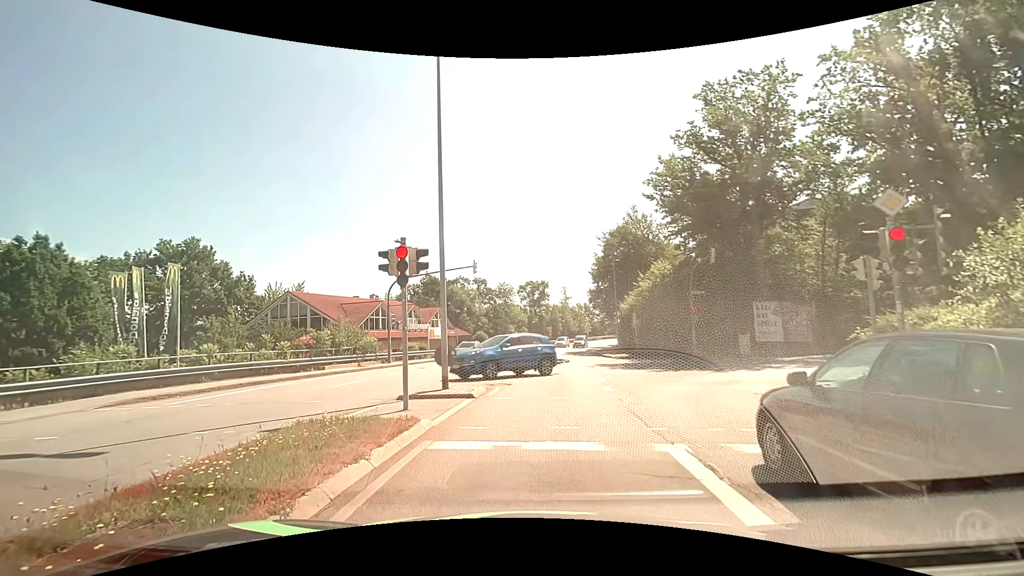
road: tertiary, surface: asphalt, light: Day
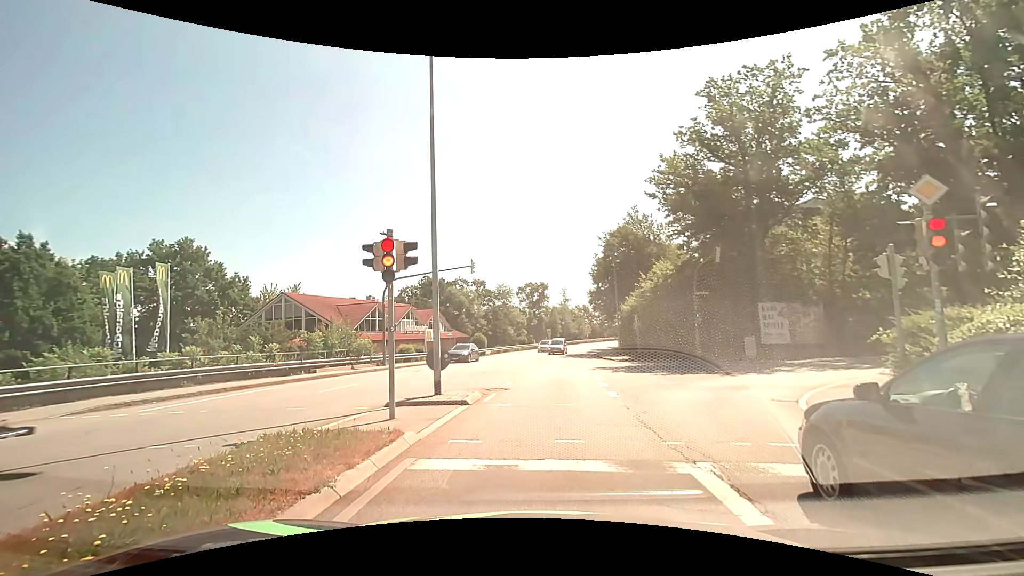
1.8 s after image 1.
(0.0, +0.9) m; 0°
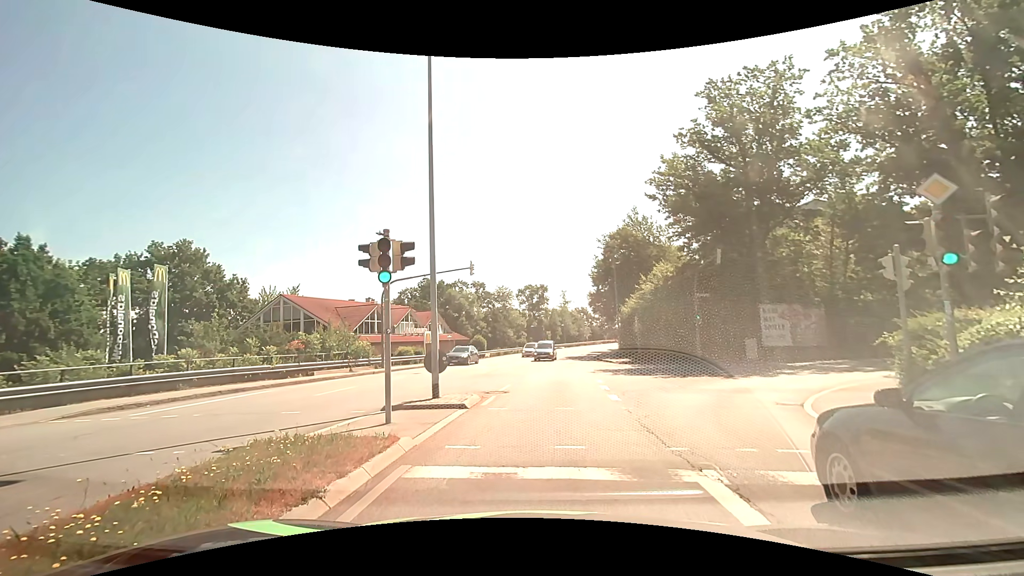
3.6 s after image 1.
(0.0, +0.2) m; 0°
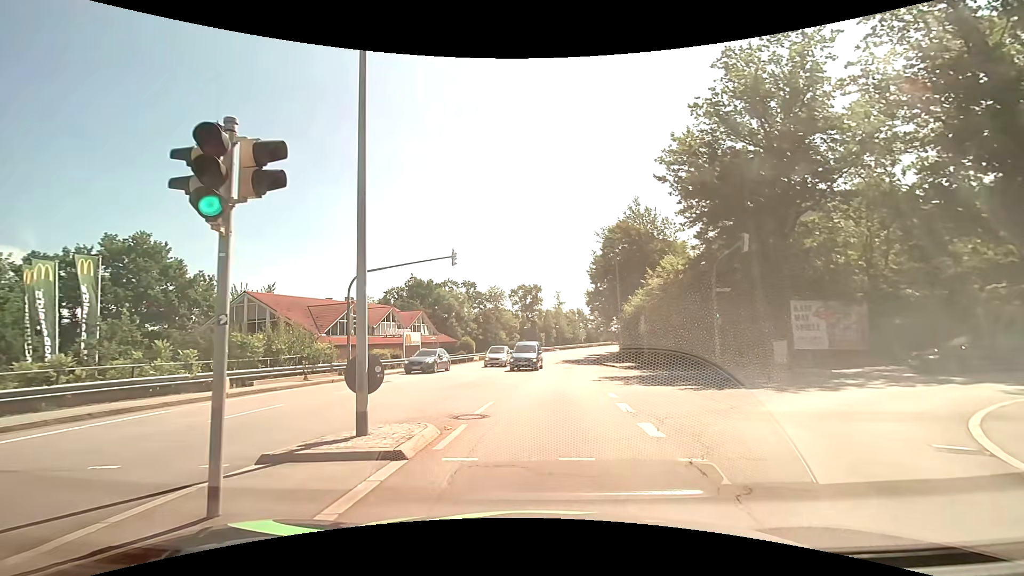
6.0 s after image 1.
(0.0, +4.9) m; +1°
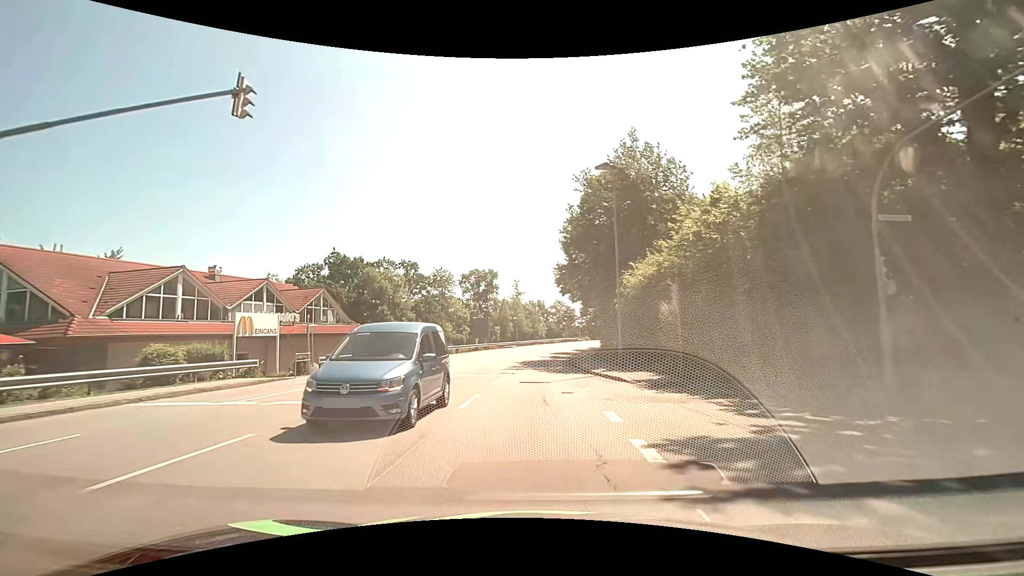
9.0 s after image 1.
(+0.4, +17.1) m; +4°
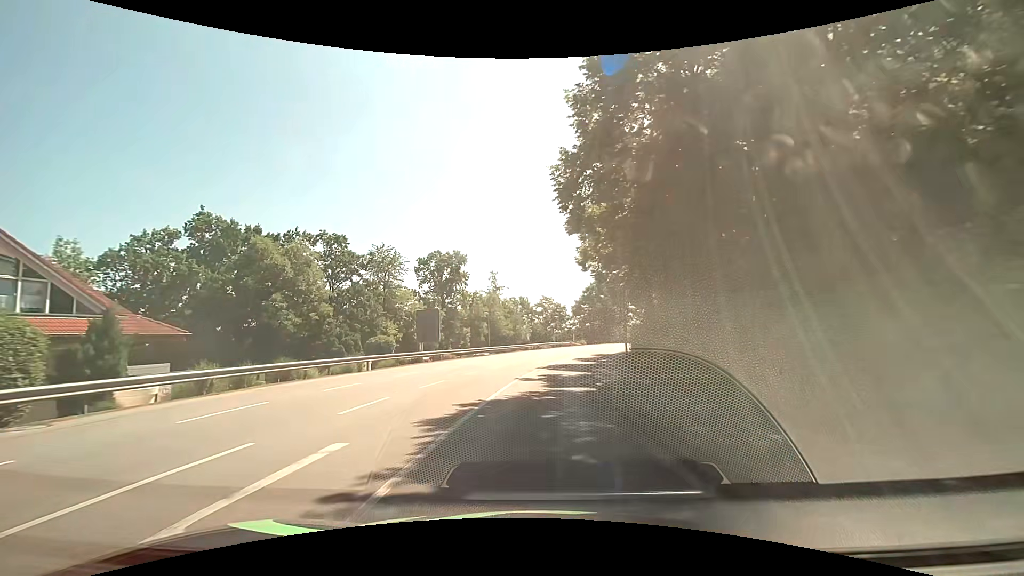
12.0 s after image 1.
(+0.4, +24.7) m; +1°
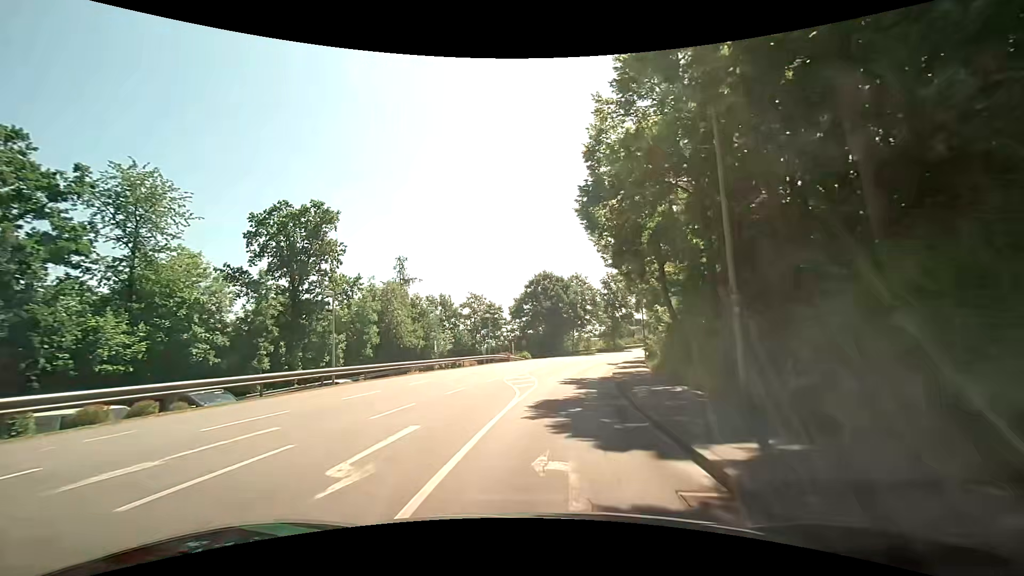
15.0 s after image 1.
(+1.7, +29.0) m; +7°
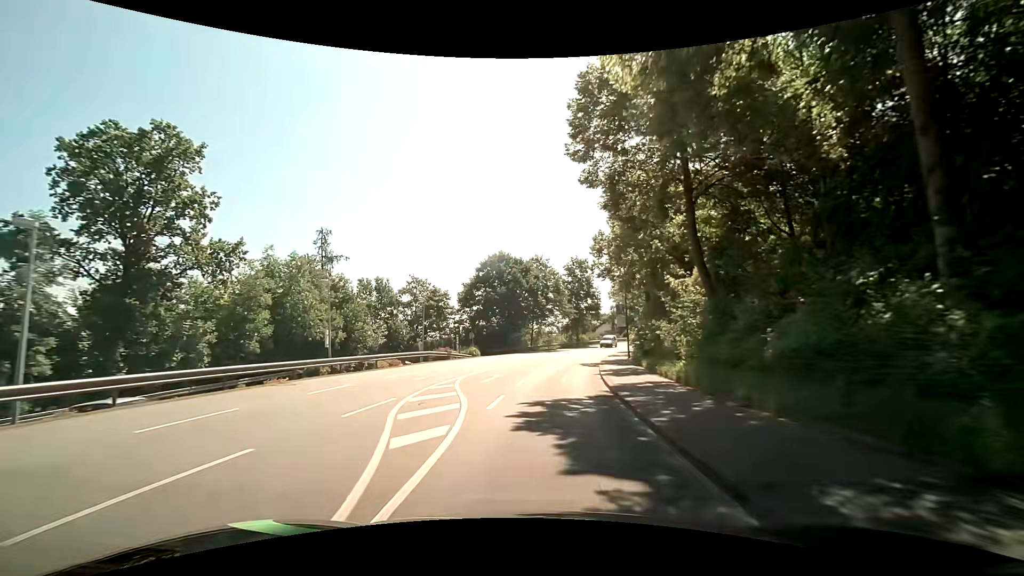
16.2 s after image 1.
(+0.6, +12.5) m; +5°
(0, +10) (+1, +20) (+3, +30) (+4, +40) (+7, +49) (+9, +59) (+12, +69) (+16, +78) (+20, +87) (+24, +96) m
